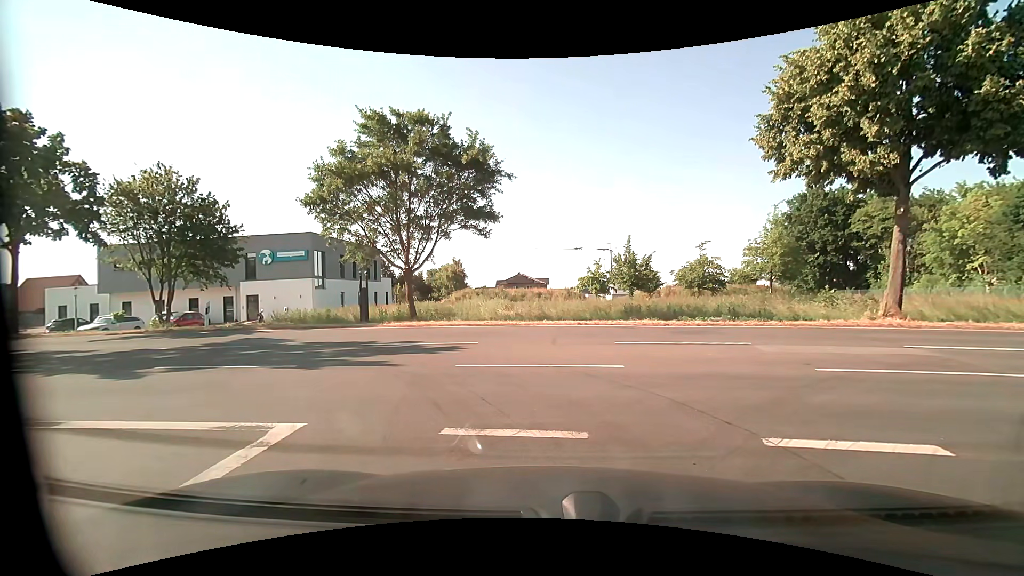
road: residential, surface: asphalt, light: Day
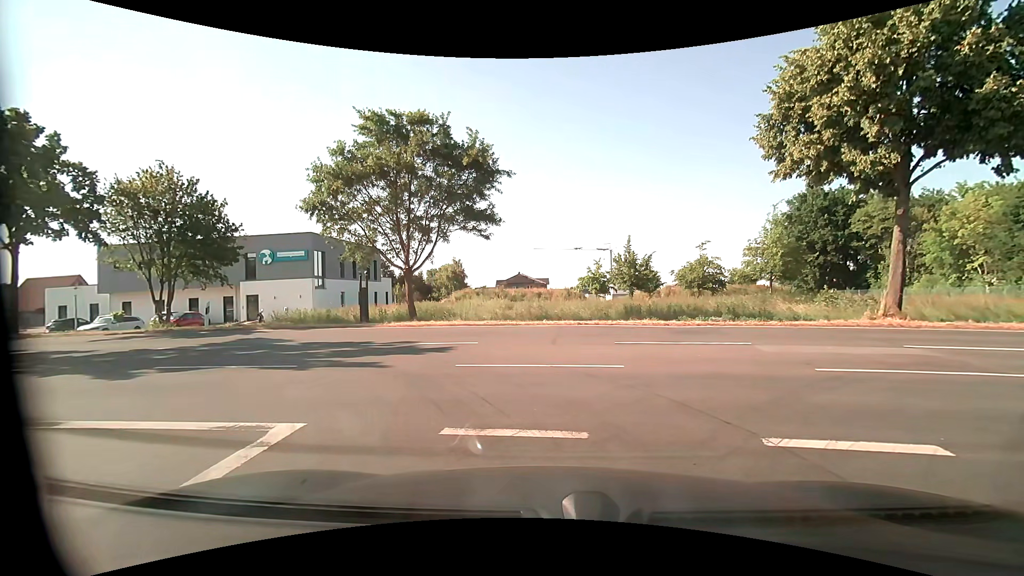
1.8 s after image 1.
(0.0, 0.0) m; 0°
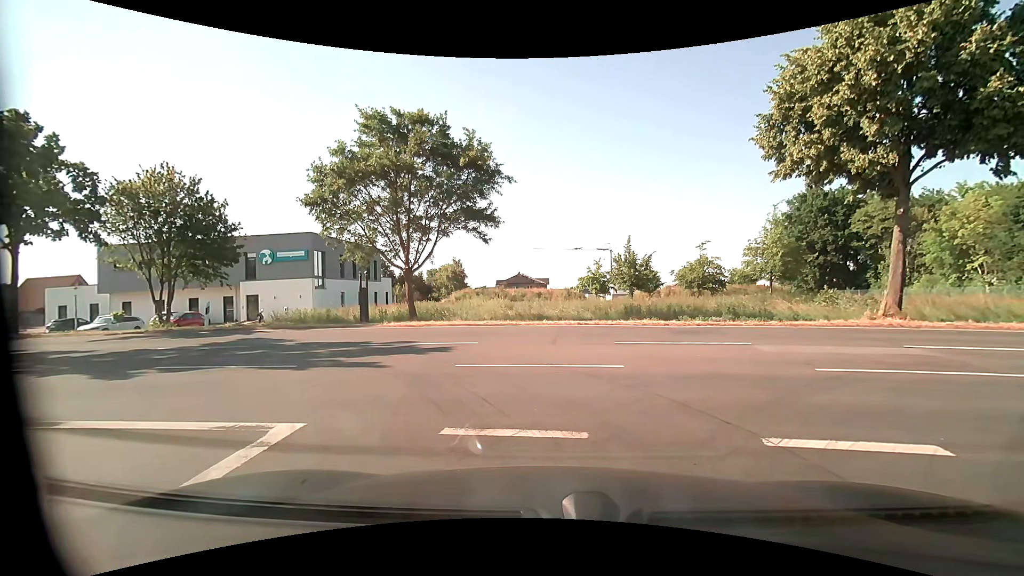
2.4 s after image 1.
(0.0, 0.0) m; 0°
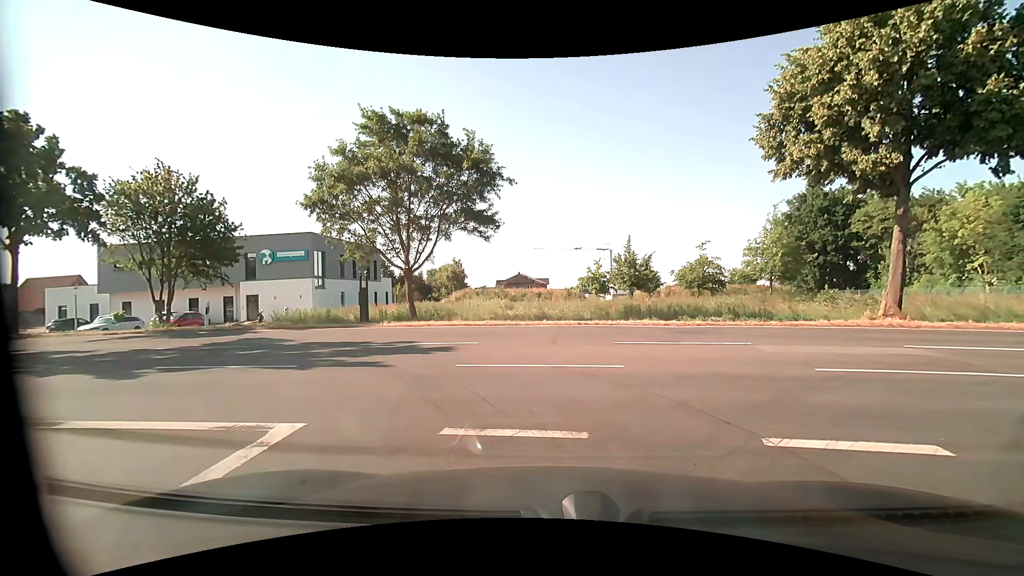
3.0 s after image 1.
(0.0, 0.0) m; 0°
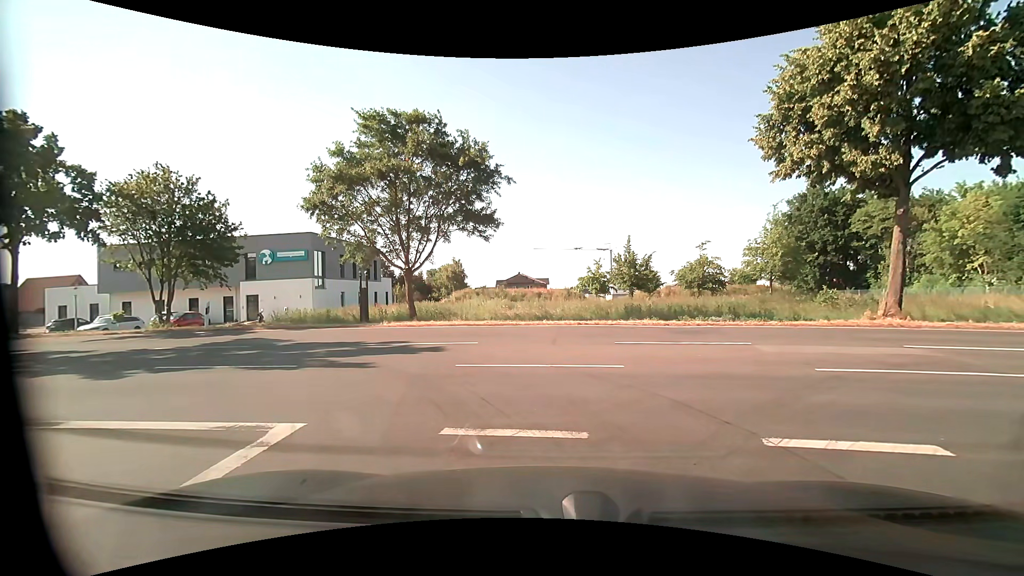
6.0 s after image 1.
(0.0, 0.0) m; 0°
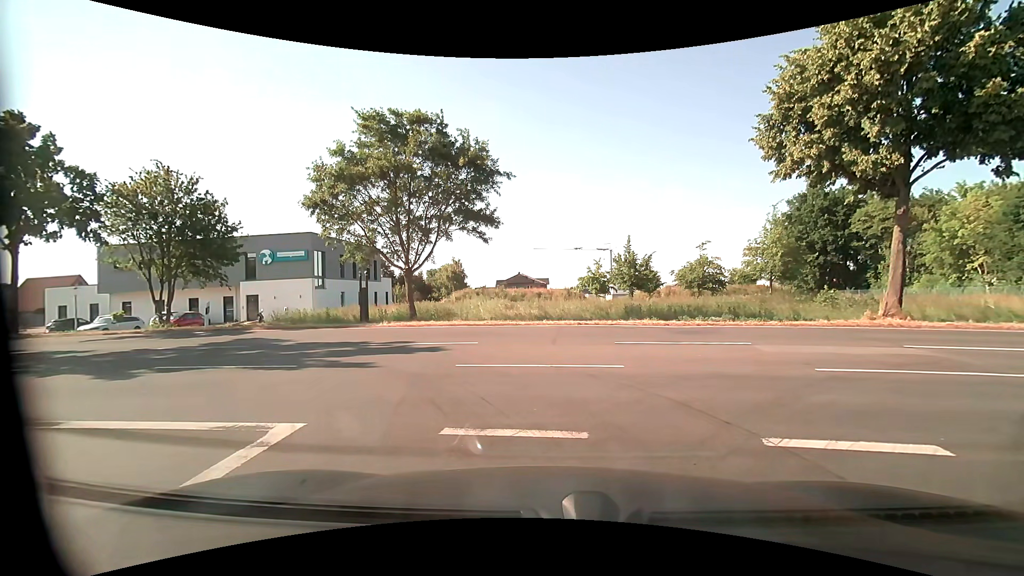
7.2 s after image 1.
(0.0, 0.0) m; 0°
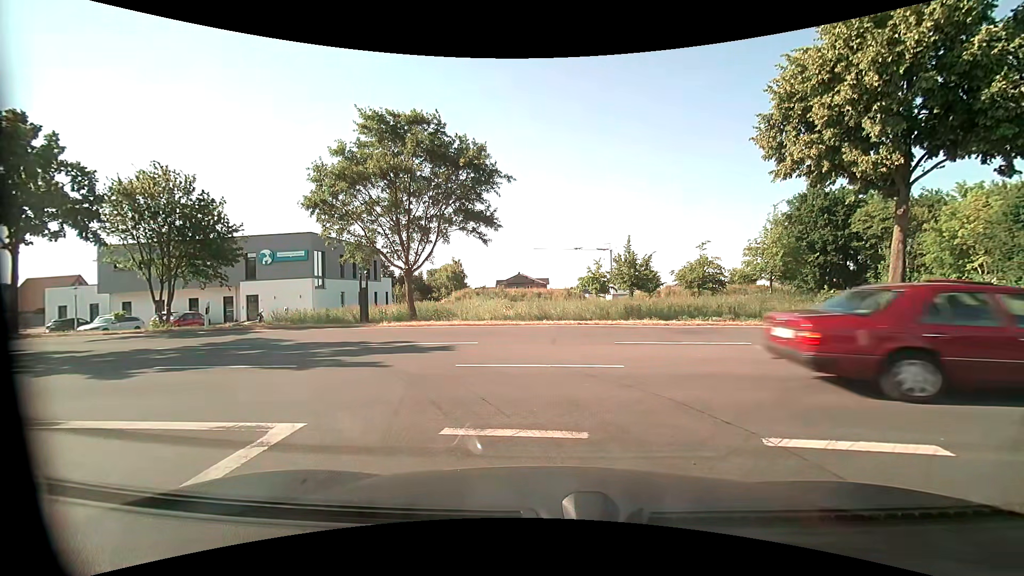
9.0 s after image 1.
(0.0, 0.0) m; 0°
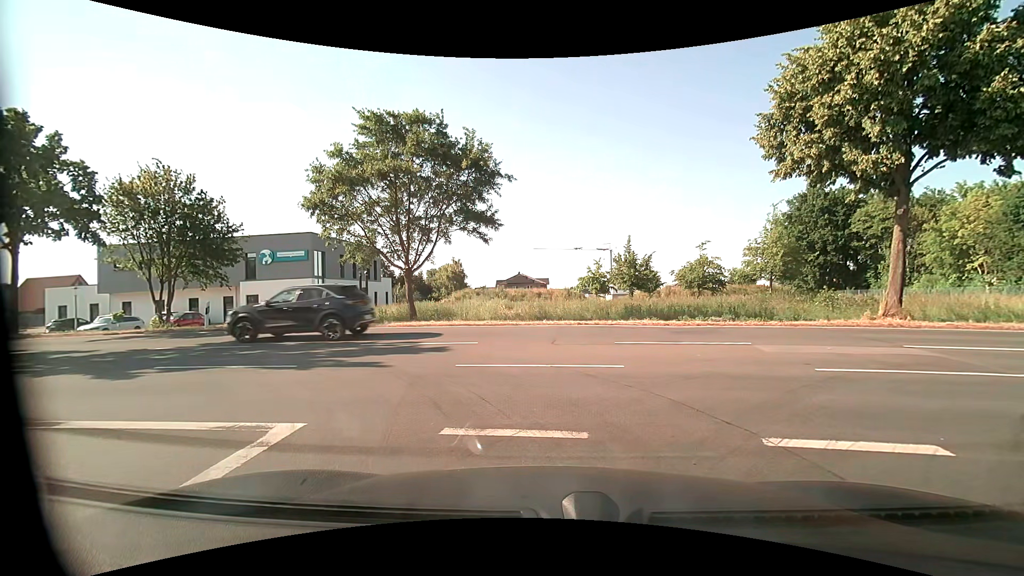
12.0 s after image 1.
(0.0, 0.0) m; 0°
